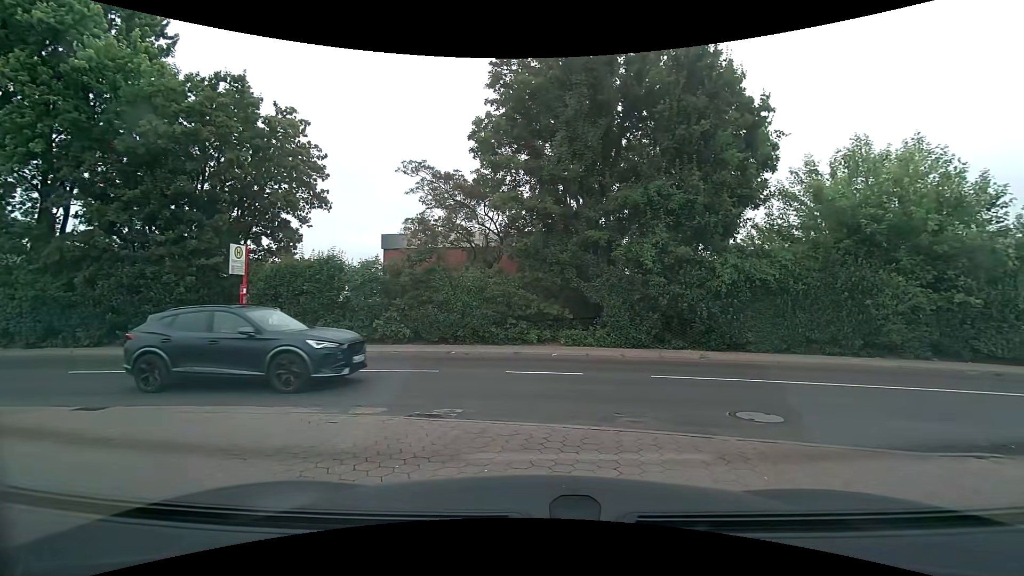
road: service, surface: paving_stones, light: Day
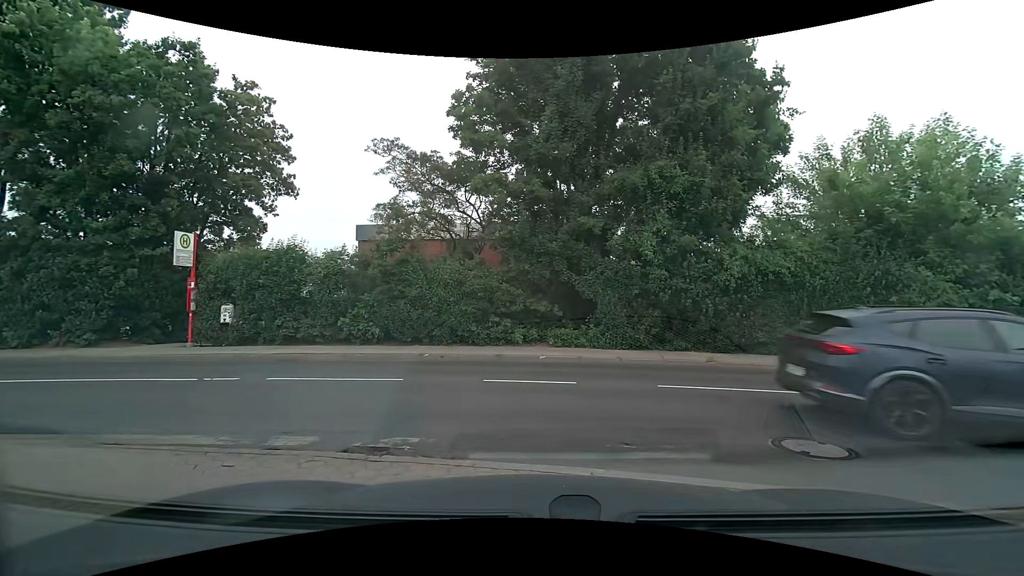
(+0.1, +1.7) m; +3°
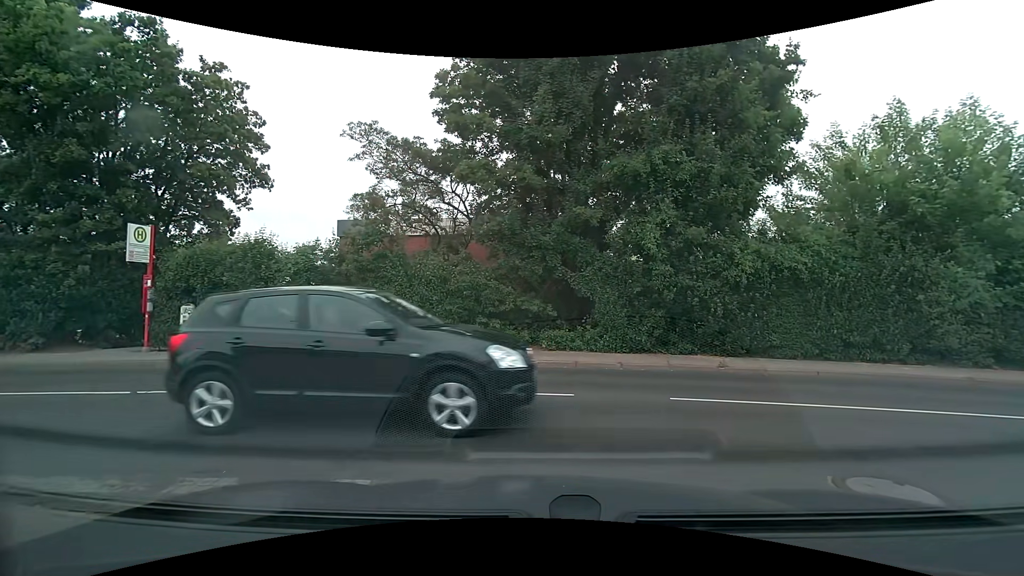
(0.0, +1.3) m; 0°
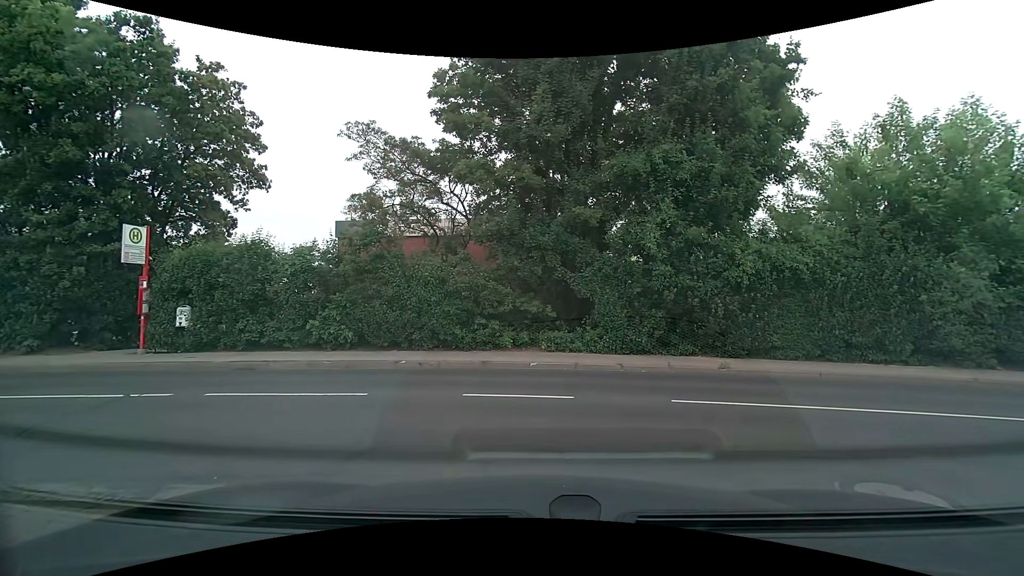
(0.0, +0.2) m; 0°
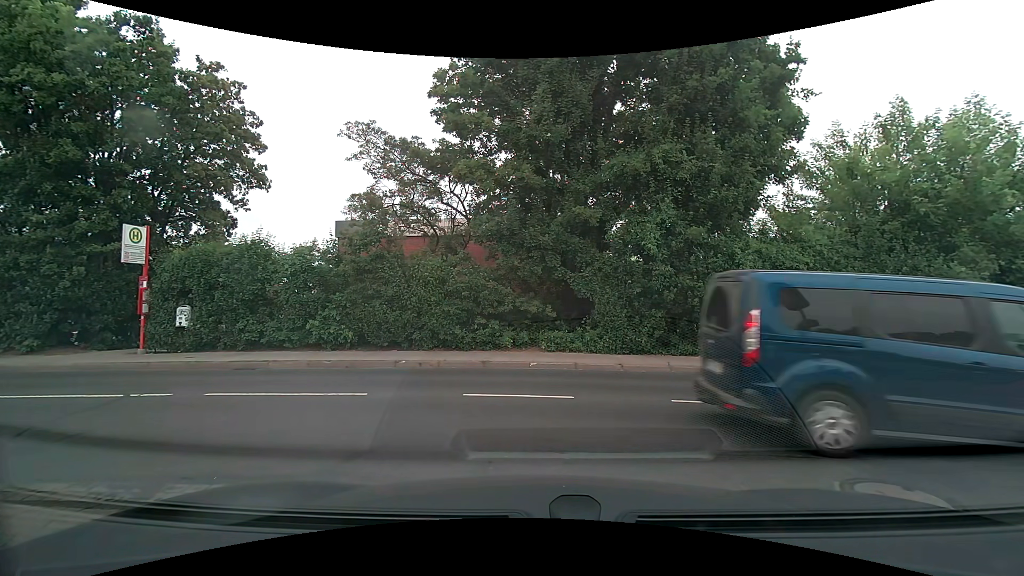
(0.0, 0.0) m; 0°
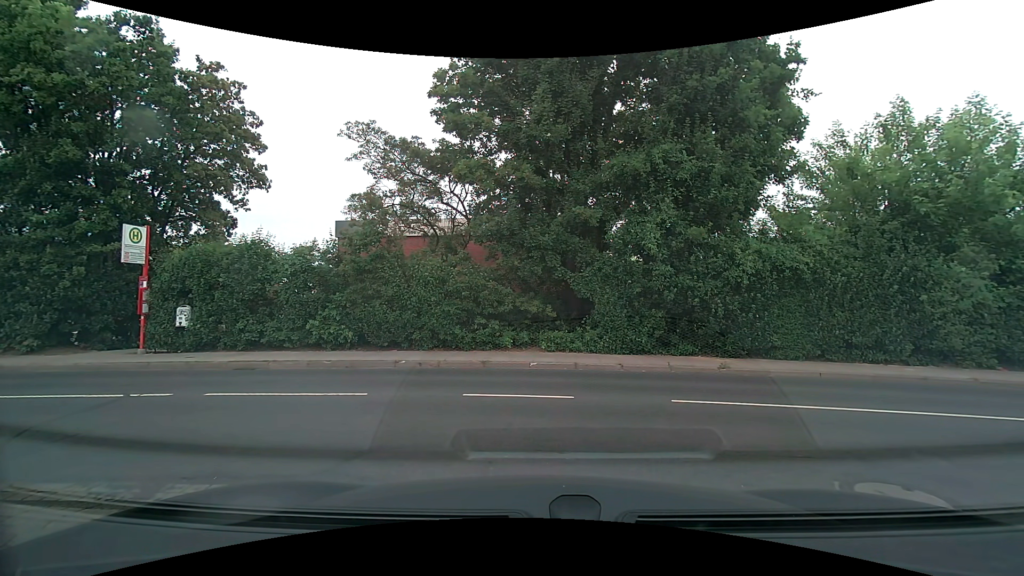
(0.0, 0.0) m; 0°
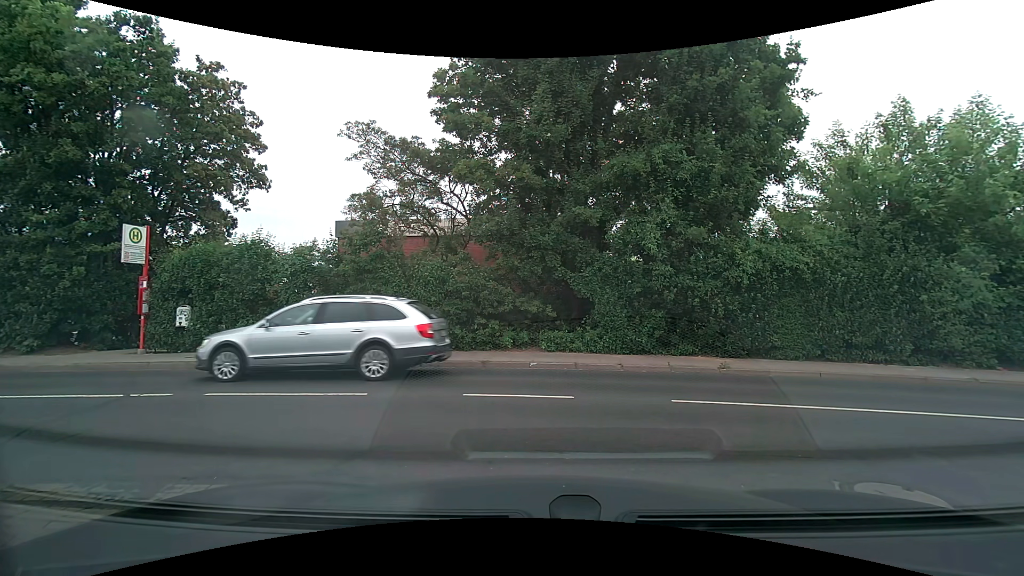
(0.0, 0.0) m; 0°
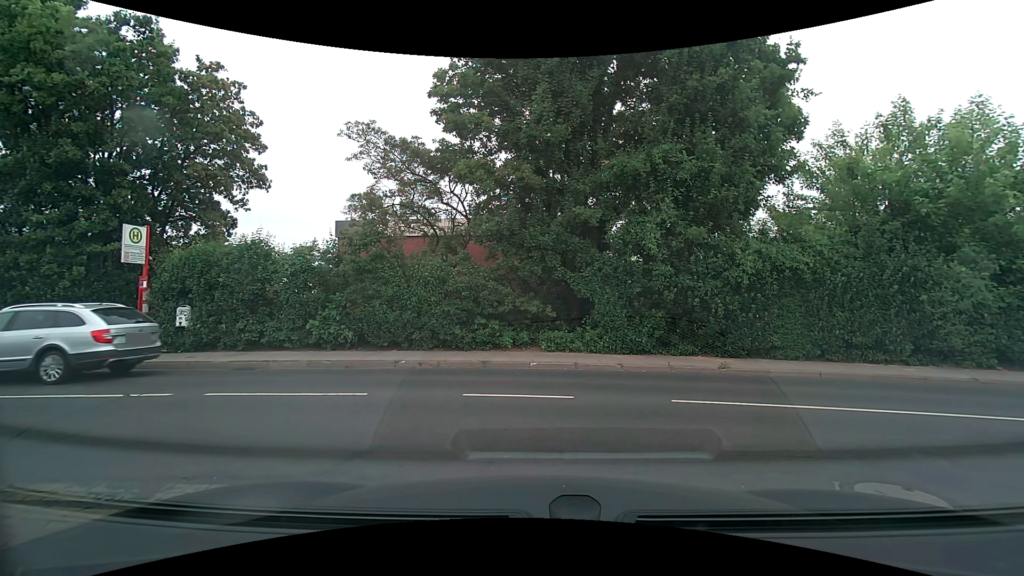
(0.0, 0.0) m; 0°
